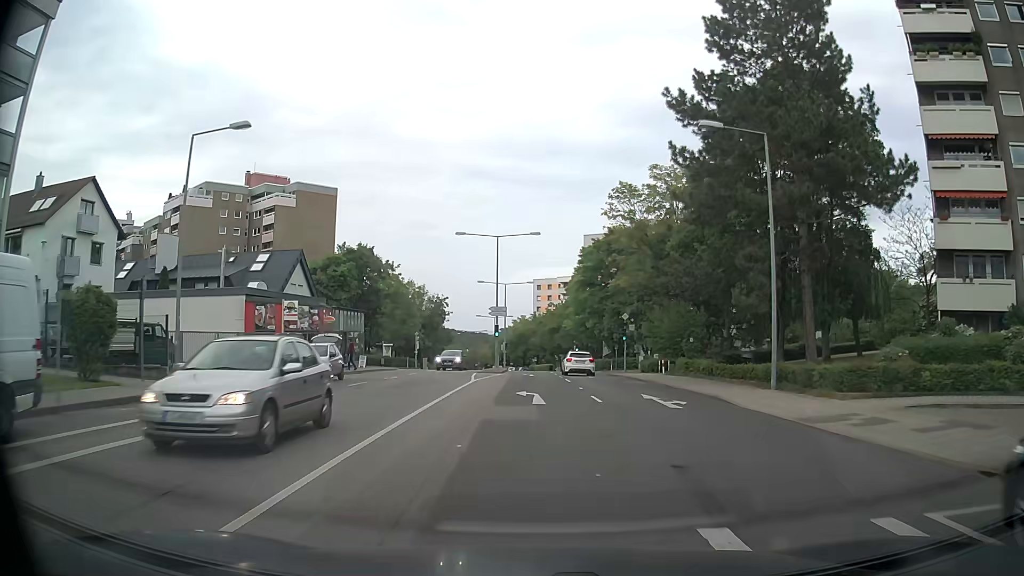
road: secondary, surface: asphalt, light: Day
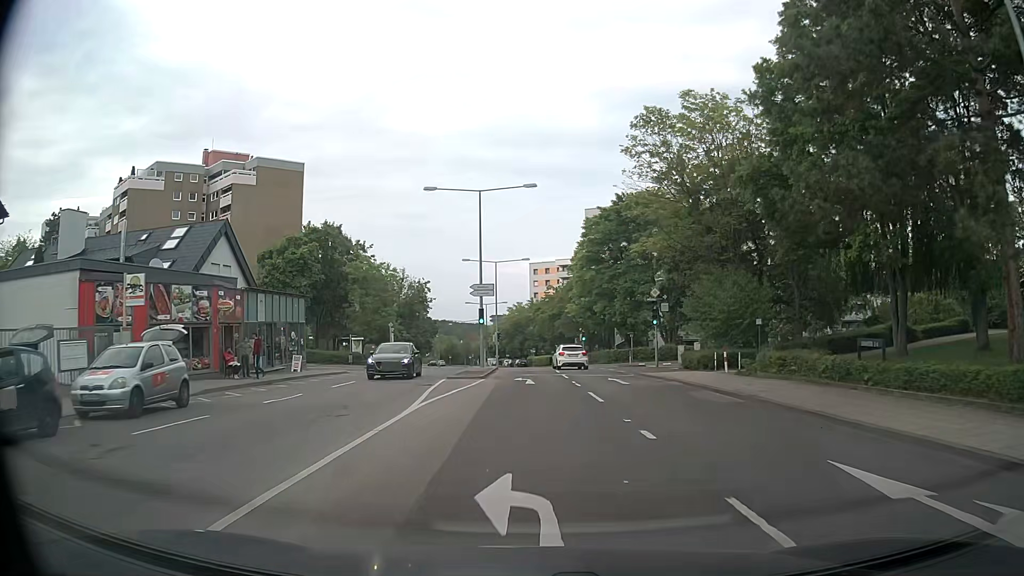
(-0.1, +13.4) m; -1°
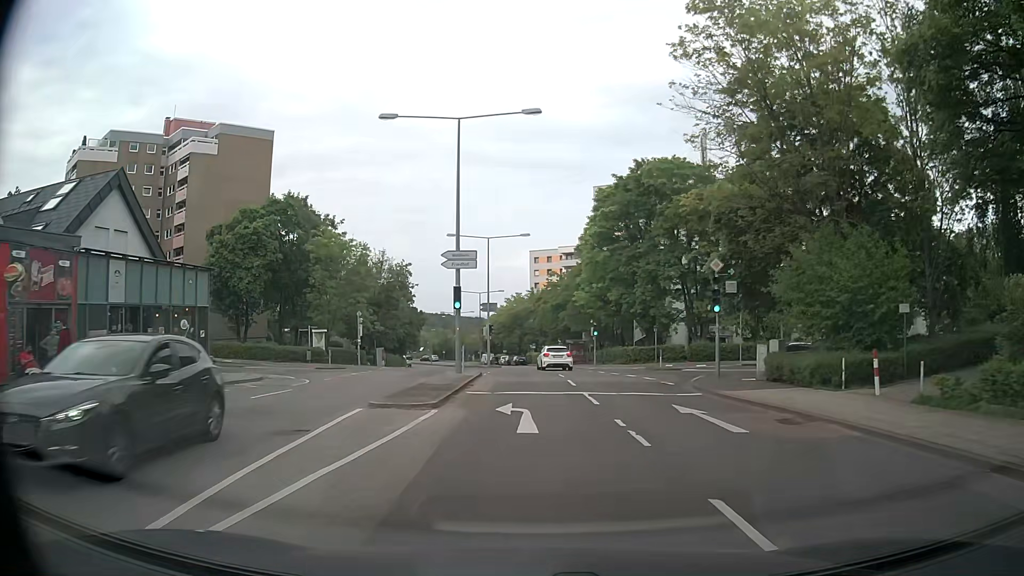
(+0.2, +12.3) m; +1°
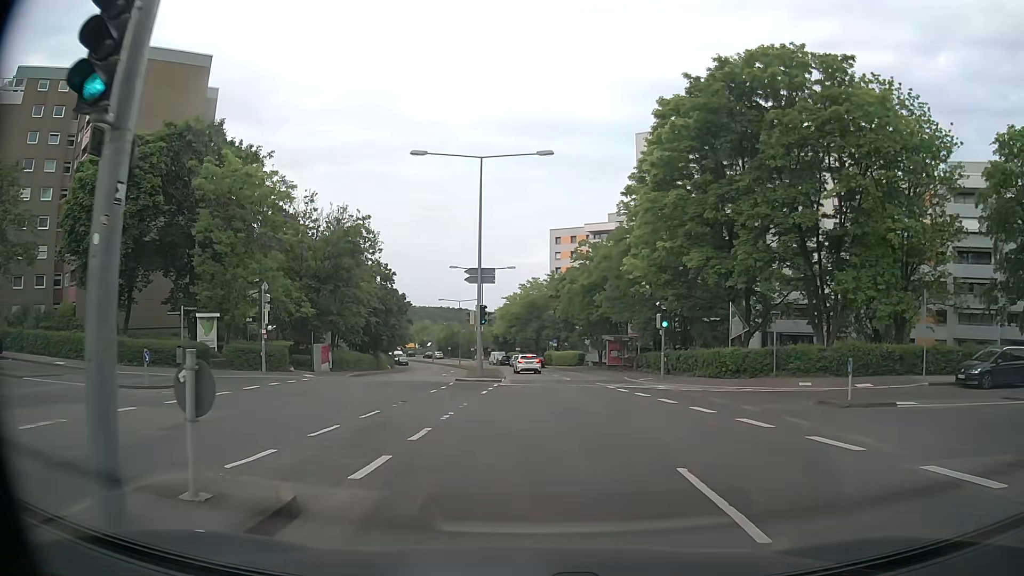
(0.0, +22.5) m; 0°
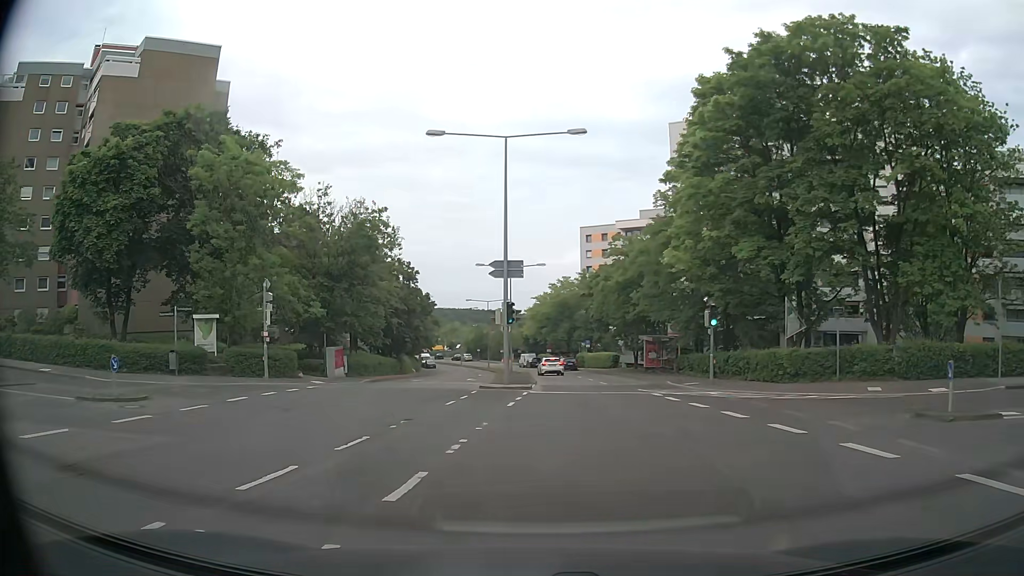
(-0.1, +3.4) m; -4°
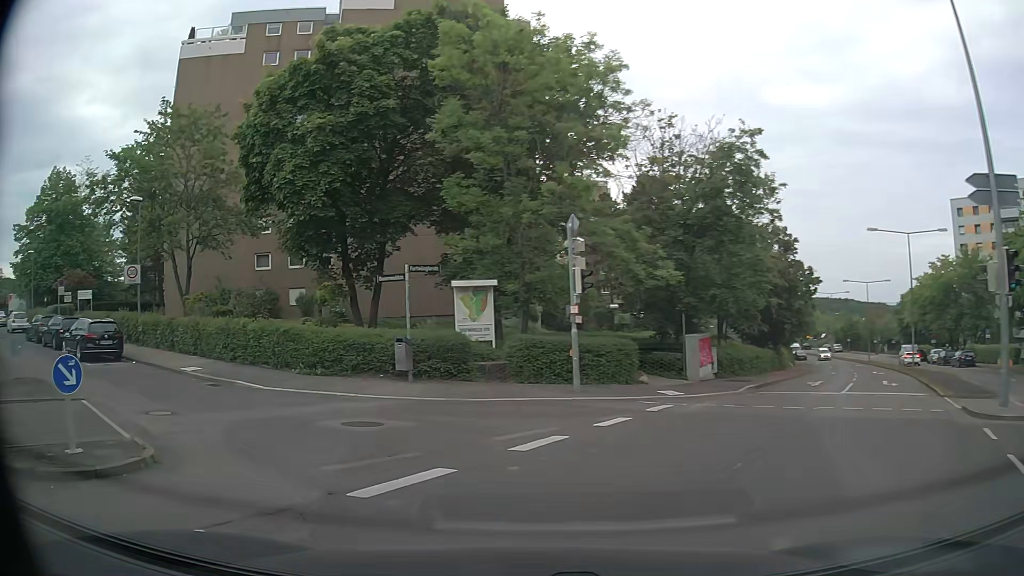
(-2.9, +12.8) m; -30°
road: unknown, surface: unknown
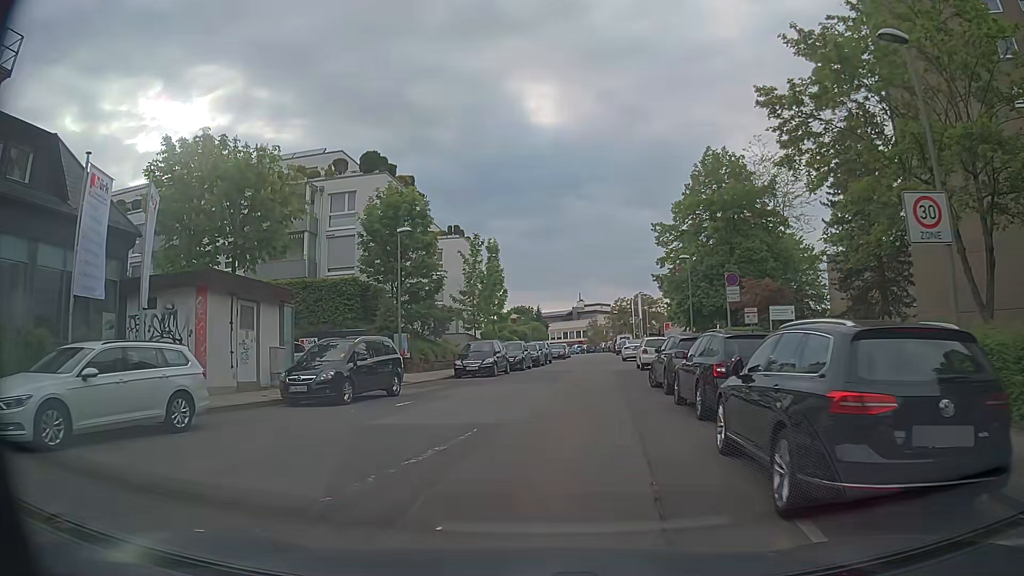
(-11.0, +15.9) m; -61°
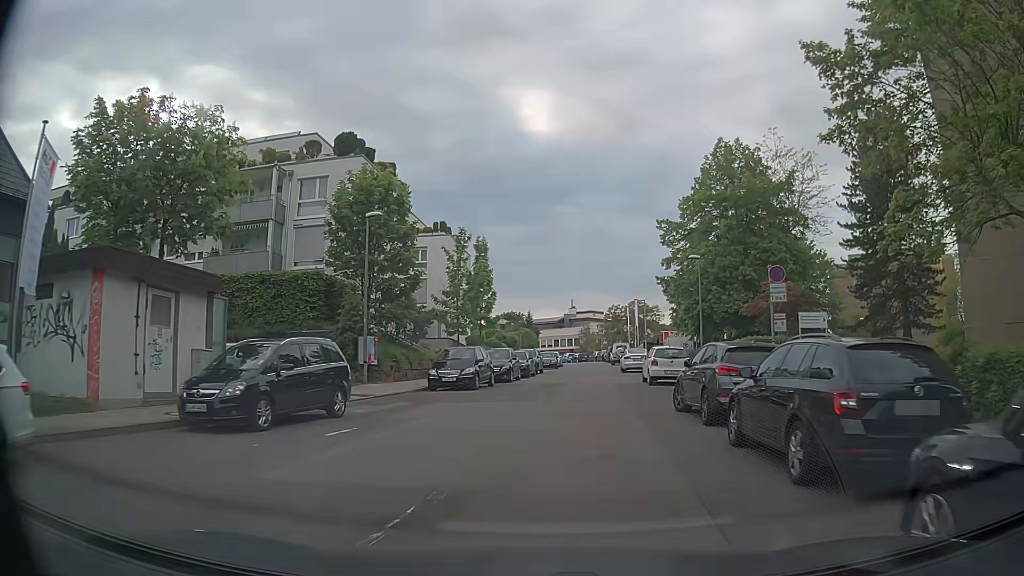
(+0.1, +4.7) m; +2°
